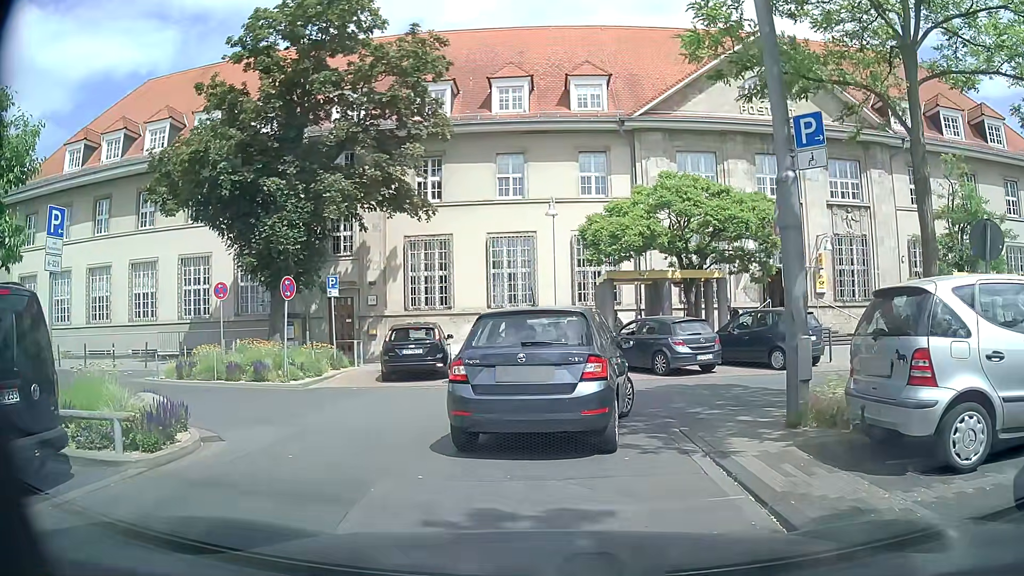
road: service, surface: asphalt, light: Day
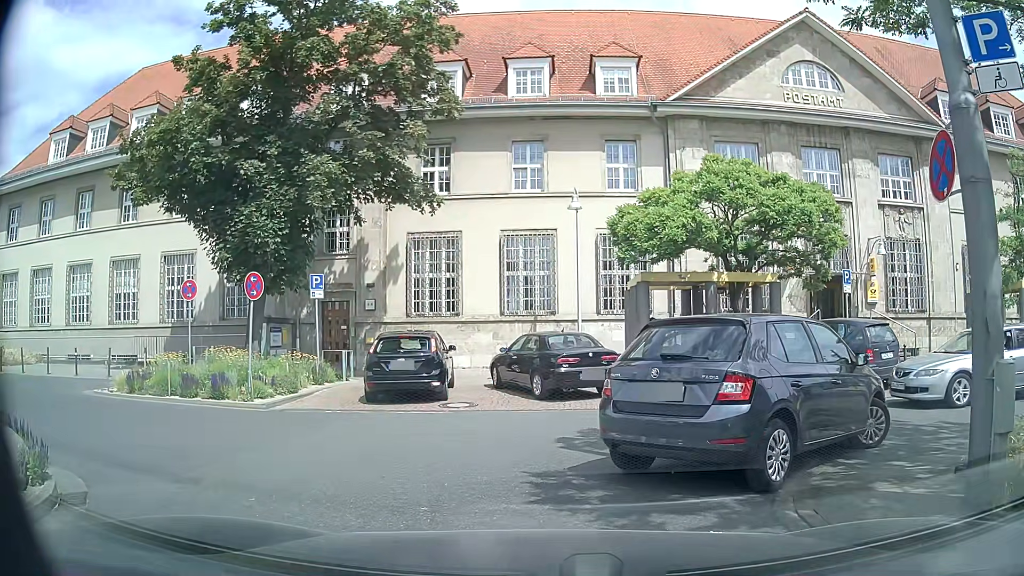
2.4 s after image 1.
(-0.2, +3.3) m; -4°
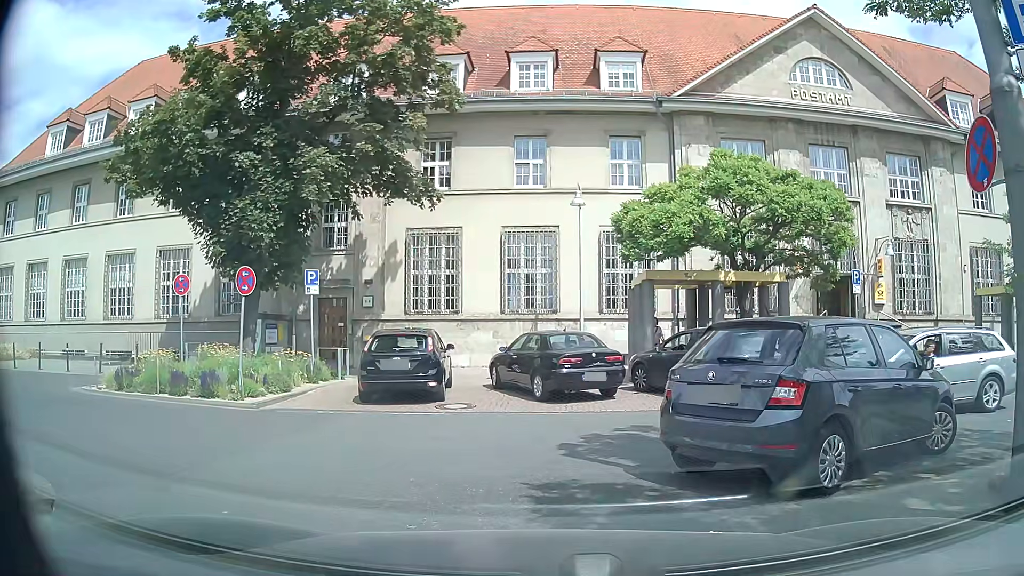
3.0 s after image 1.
(0.0, +0.5) m; 0°
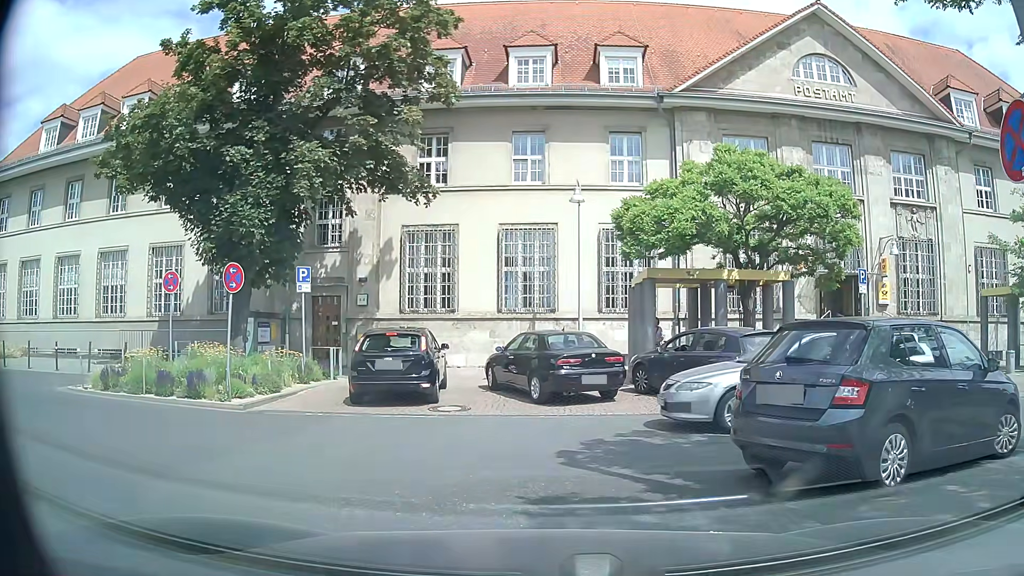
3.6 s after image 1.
(0.0, +0.5) m; 0°
